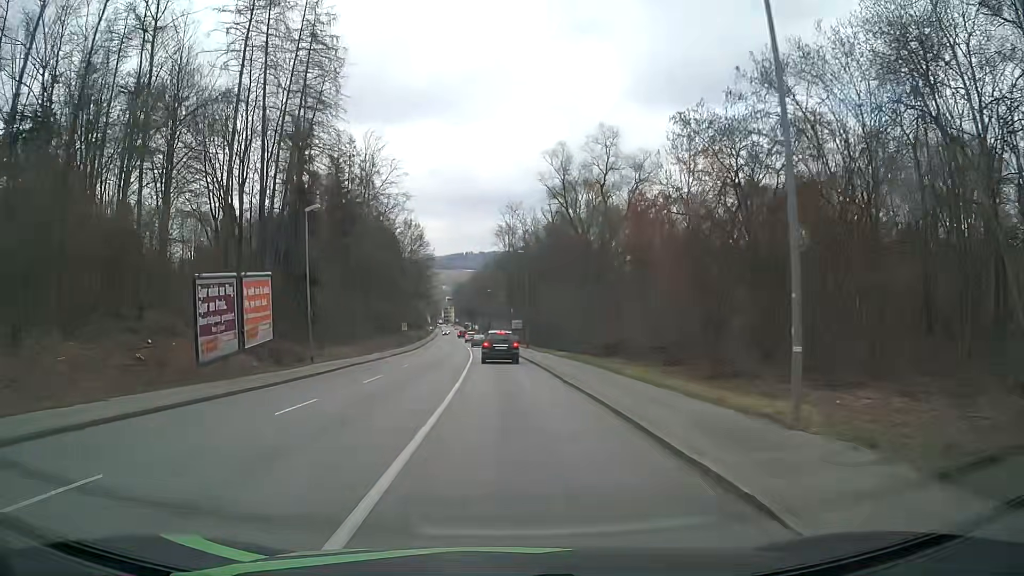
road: tertiary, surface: asphalt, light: Day
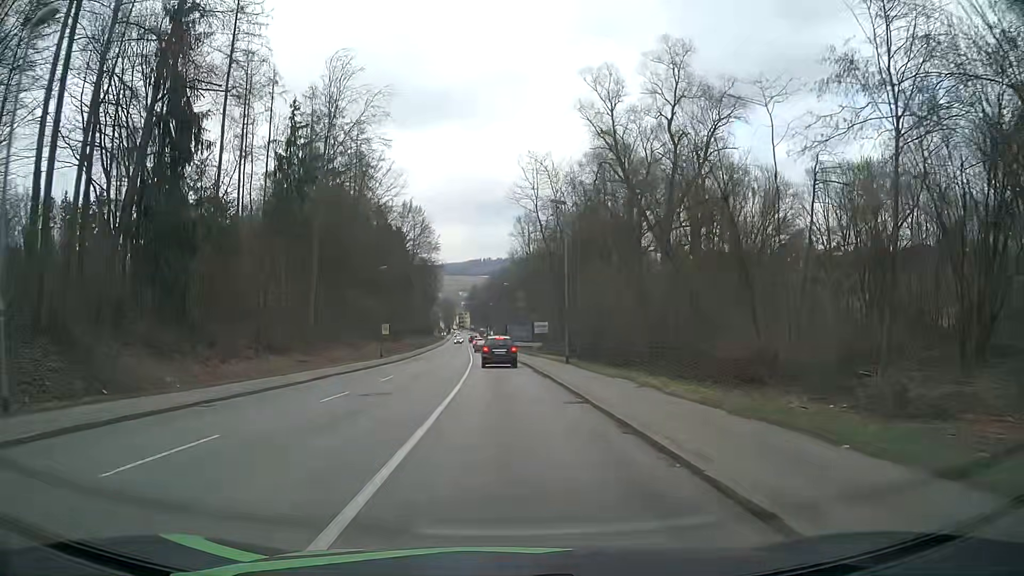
(-0.3, +24.0) m; -2°
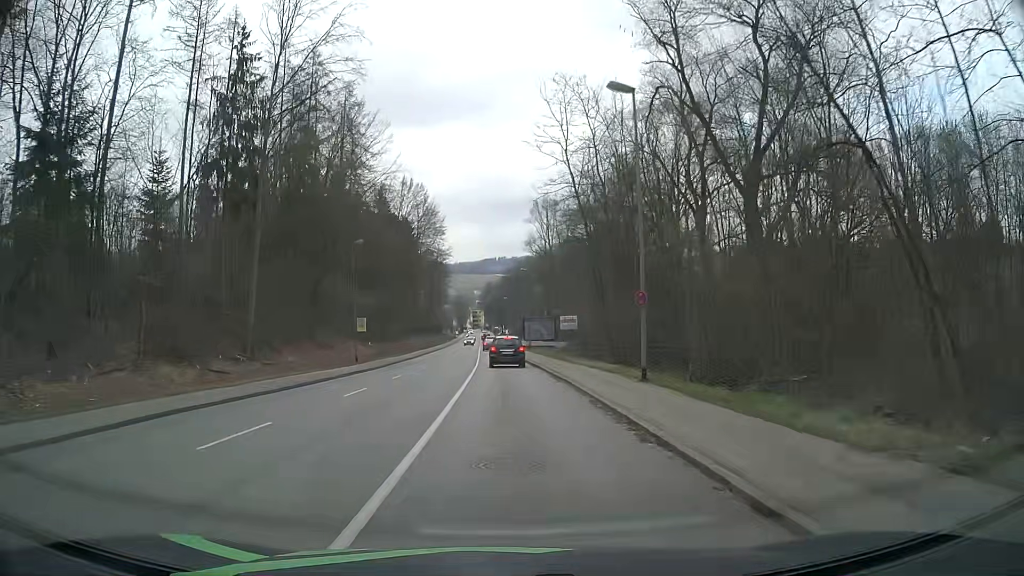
(-0.1, +16.0) m; -1°
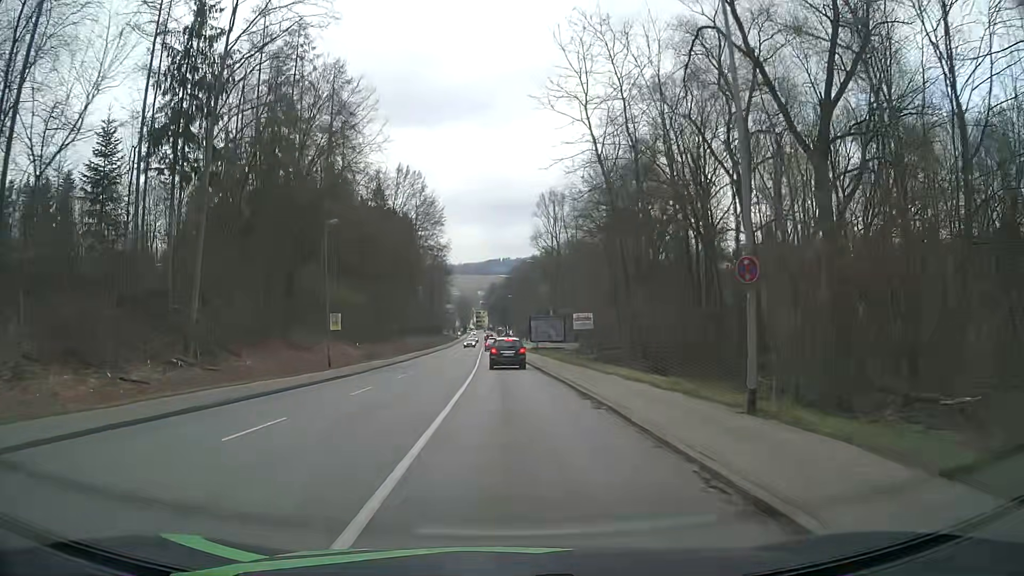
(0.0, +8.0) m; 0°
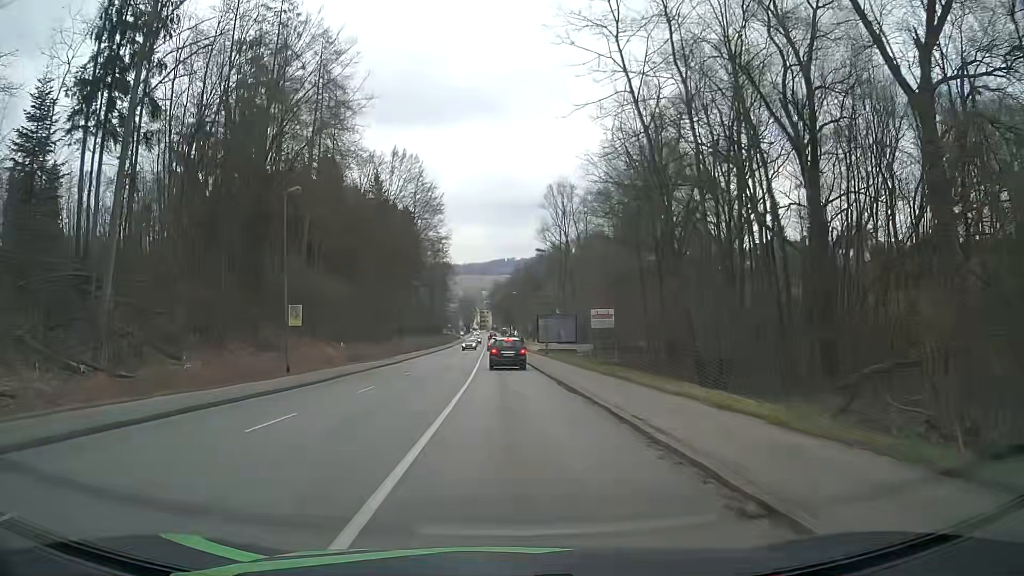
(-0.1, +8.0) m; 0°
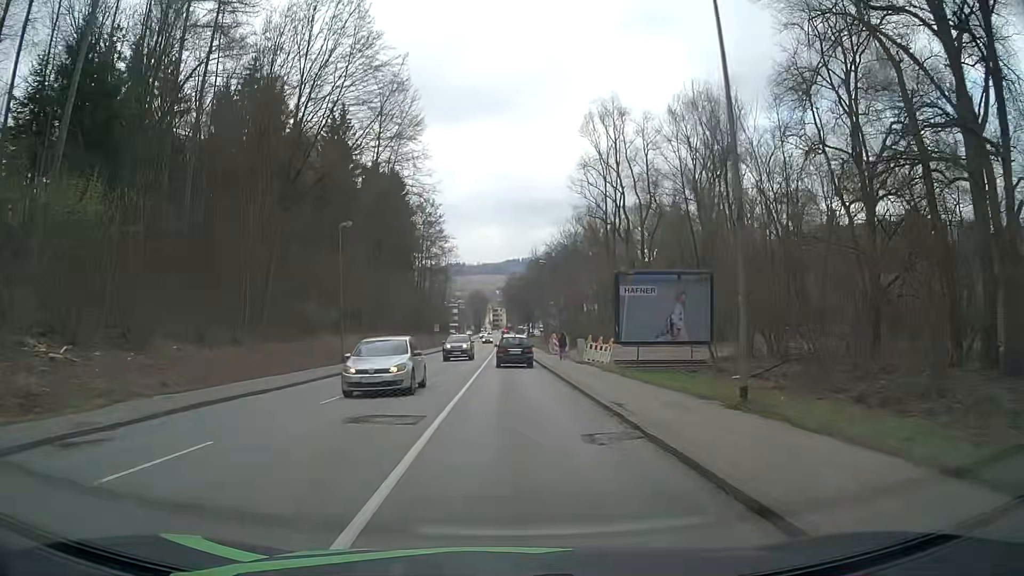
(-0.8, +40.3) m; -2°
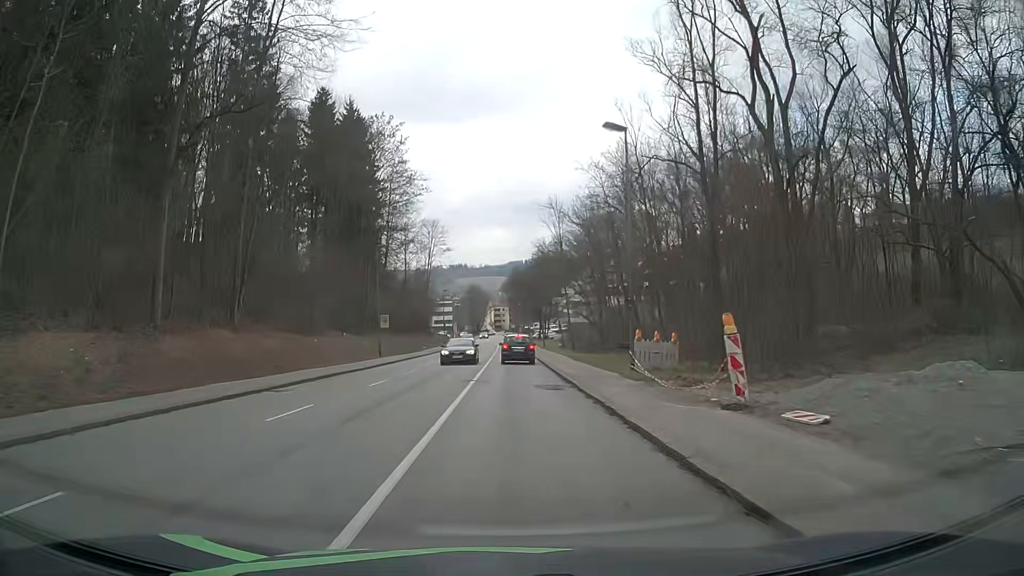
(+0.1, +39.8) m; 0°
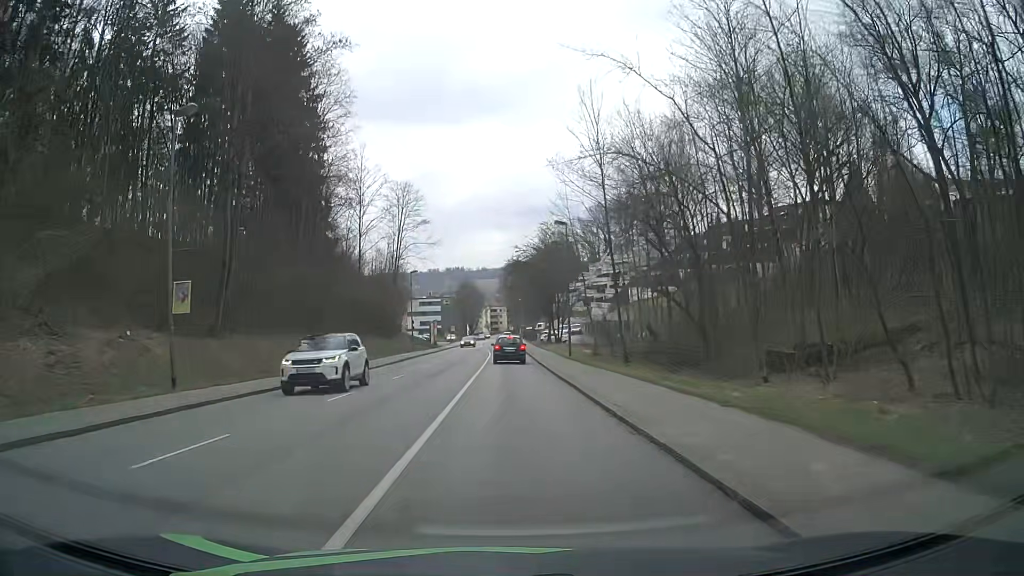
(0.0, +31.4) m; +1°
(0, +10) (0, +20) (0, +30) (0, +40) (-1, +50) (-1, +60) (-1, +70) (-1, +80) (-1, +90) (-1, +100) m
